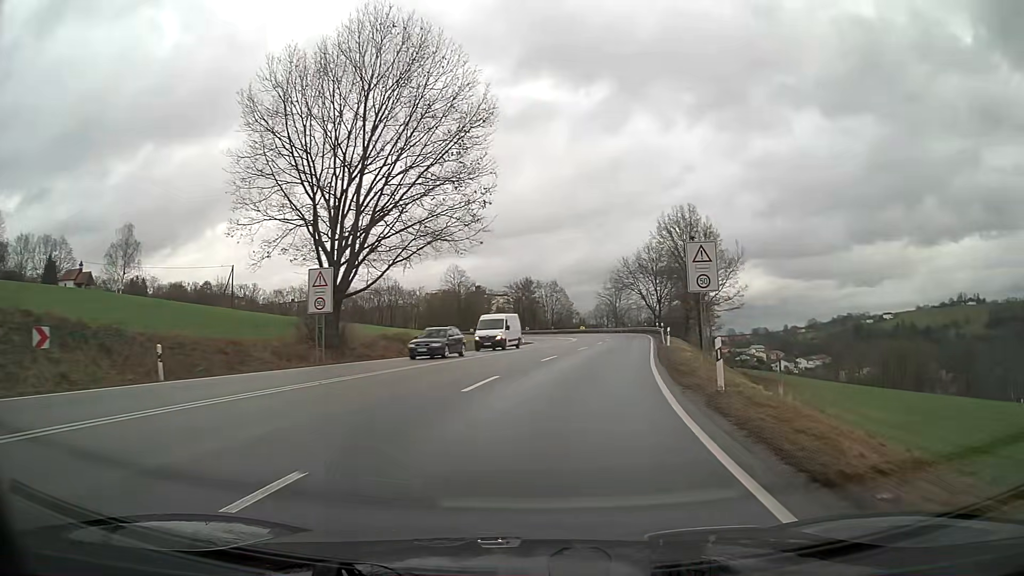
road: primary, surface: asphalt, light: Day
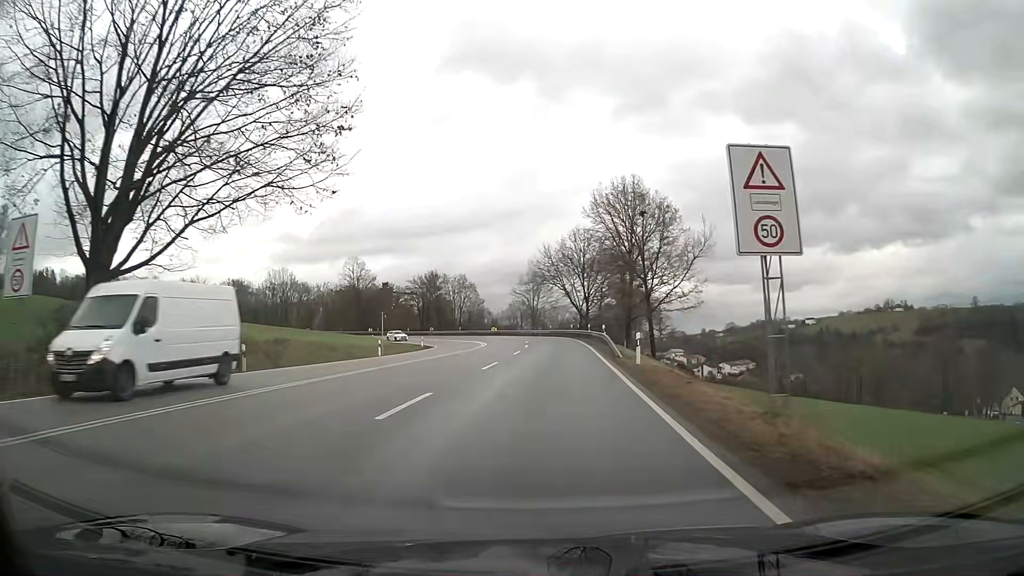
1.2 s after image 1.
(+1.1, +15.6) m; +7°
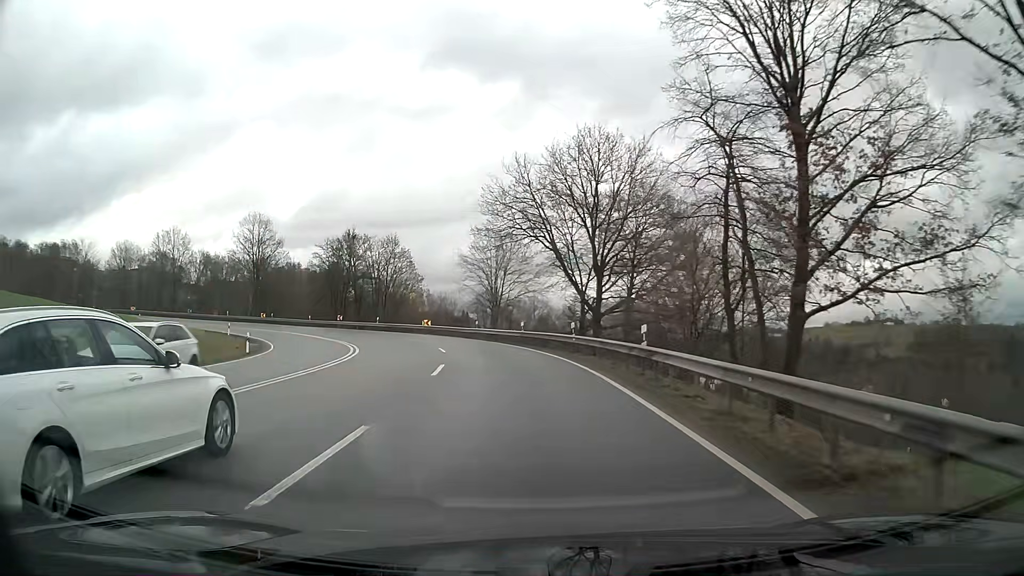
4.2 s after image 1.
(+0.8, +40.5) m; +1°
